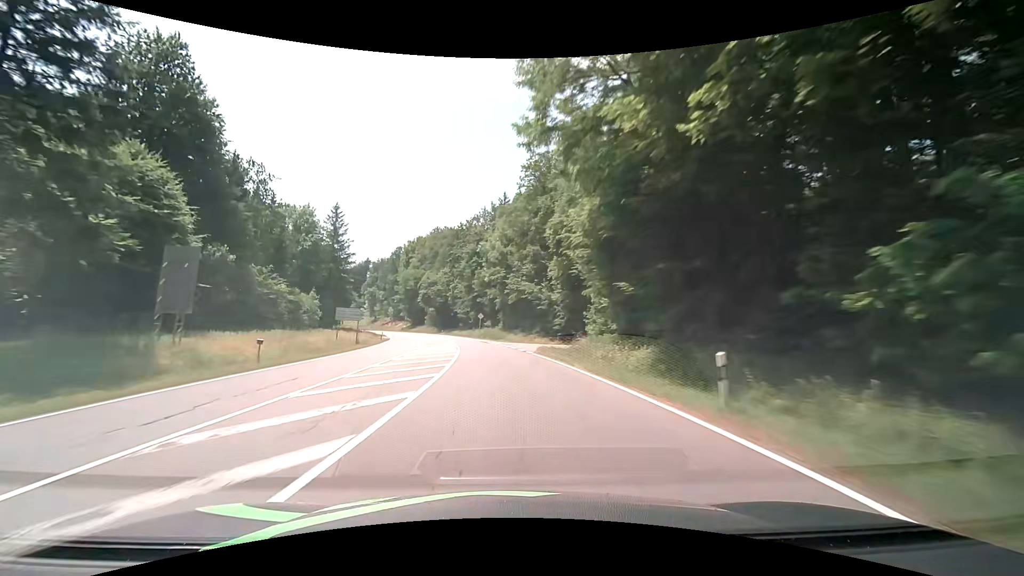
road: secondary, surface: asphalt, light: Day
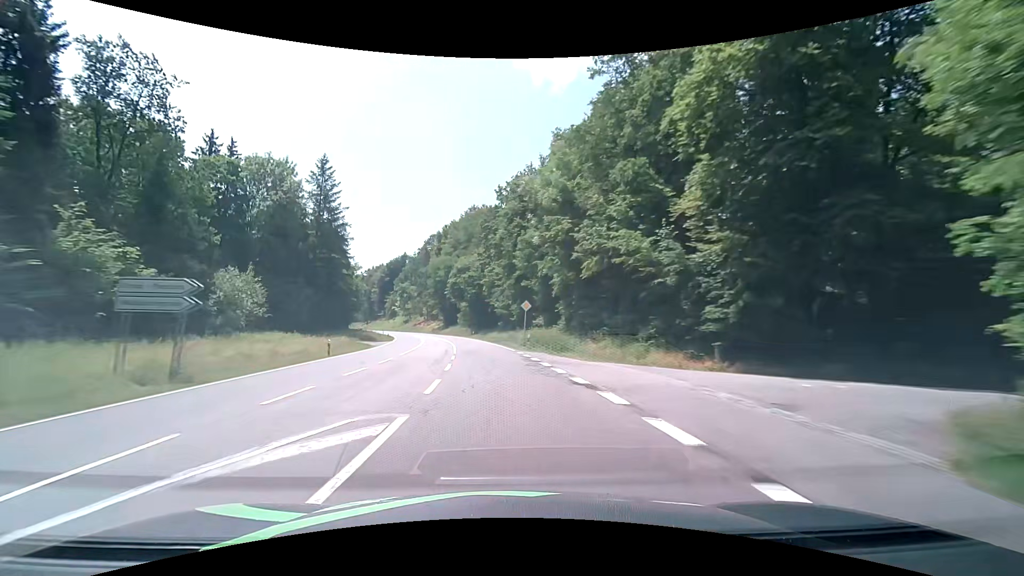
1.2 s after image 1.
(-1.4, +31.4) m; -6°
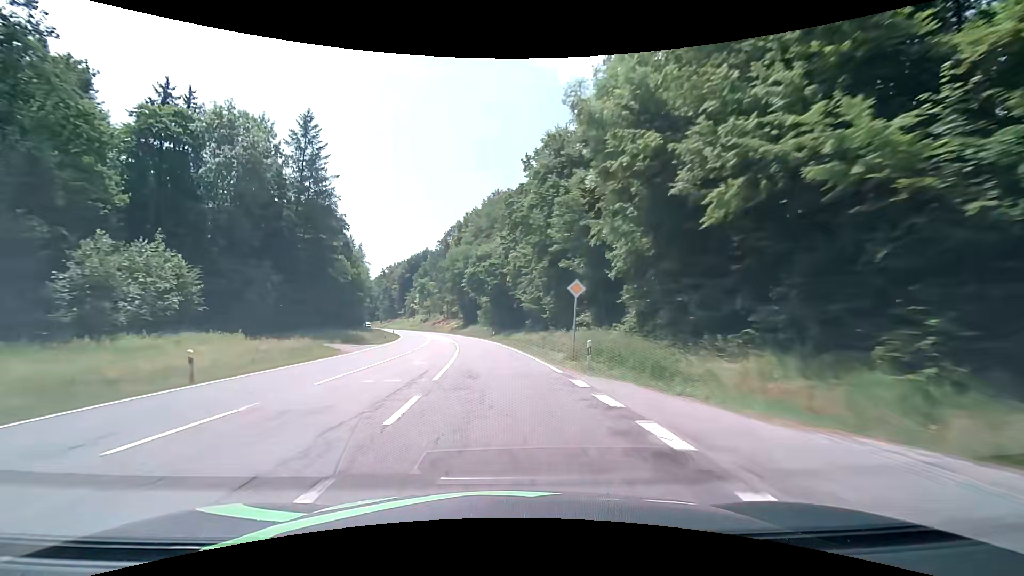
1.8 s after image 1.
(-0.3, +15.8) m; -3°
